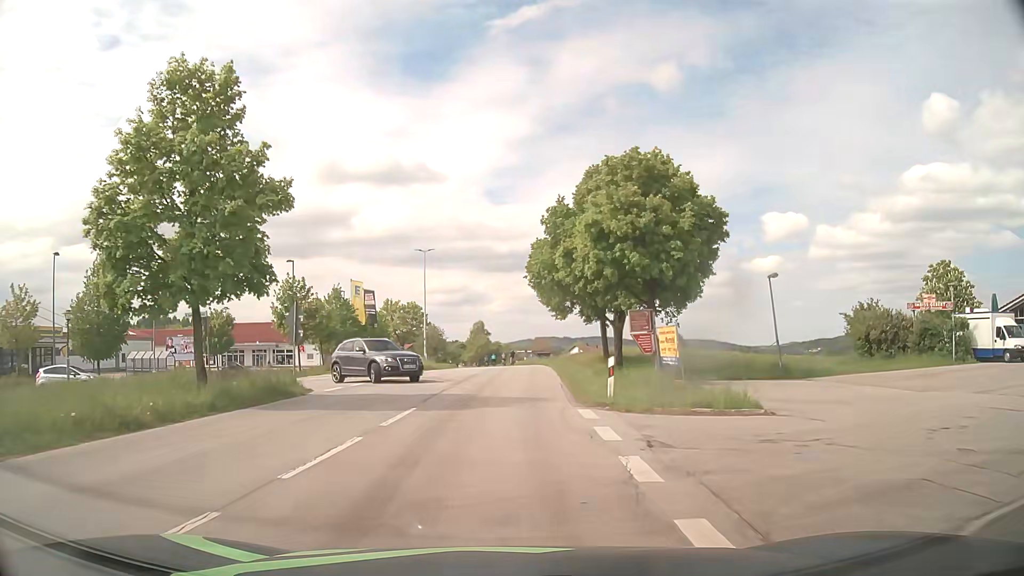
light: Day
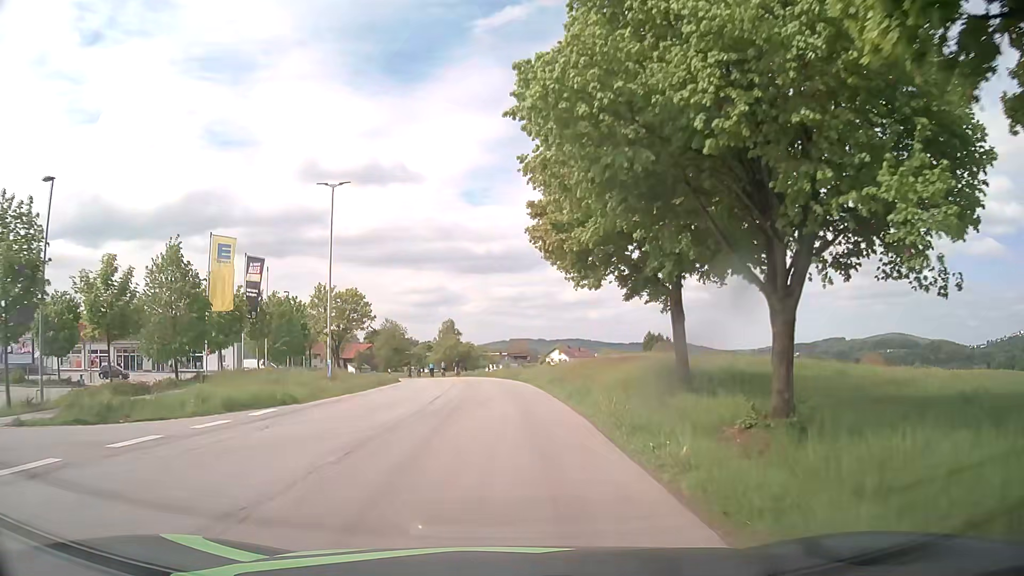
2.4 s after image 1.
(+0.7, +26.3) m; +2°
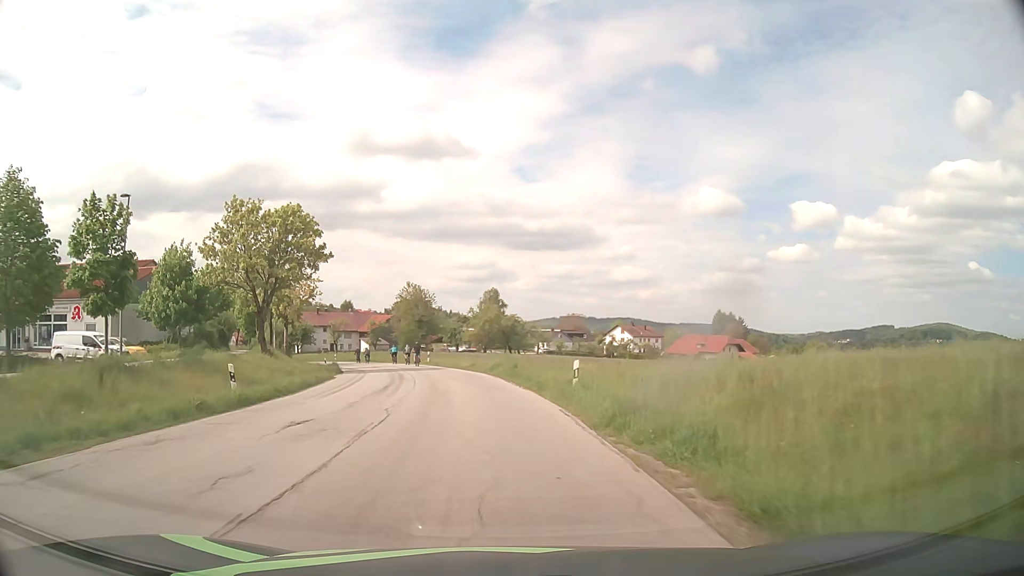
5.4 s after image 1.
(-0.6, +36.9) m; -4°
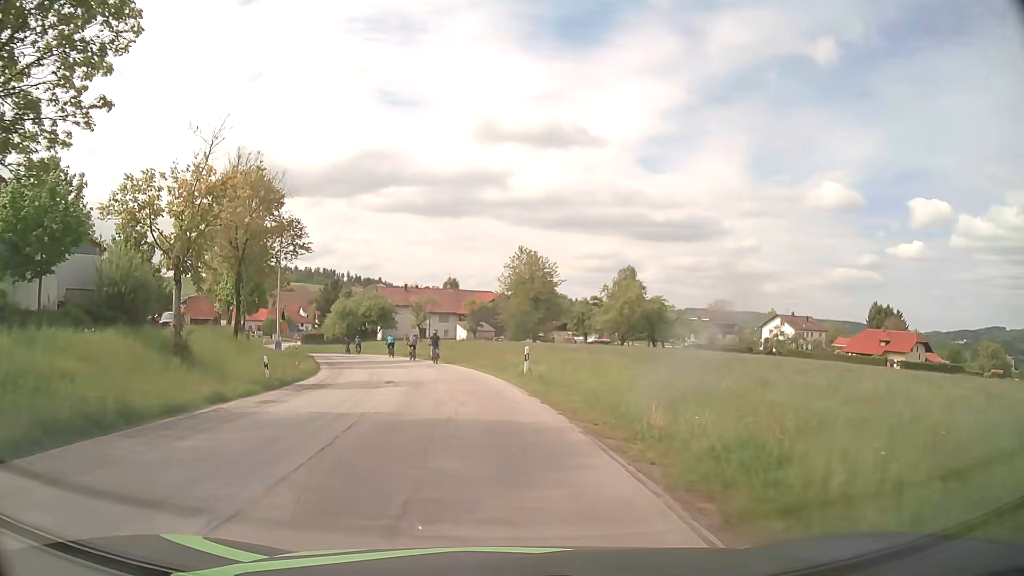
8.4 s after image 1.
(-2.9, +35.6) m; -11°
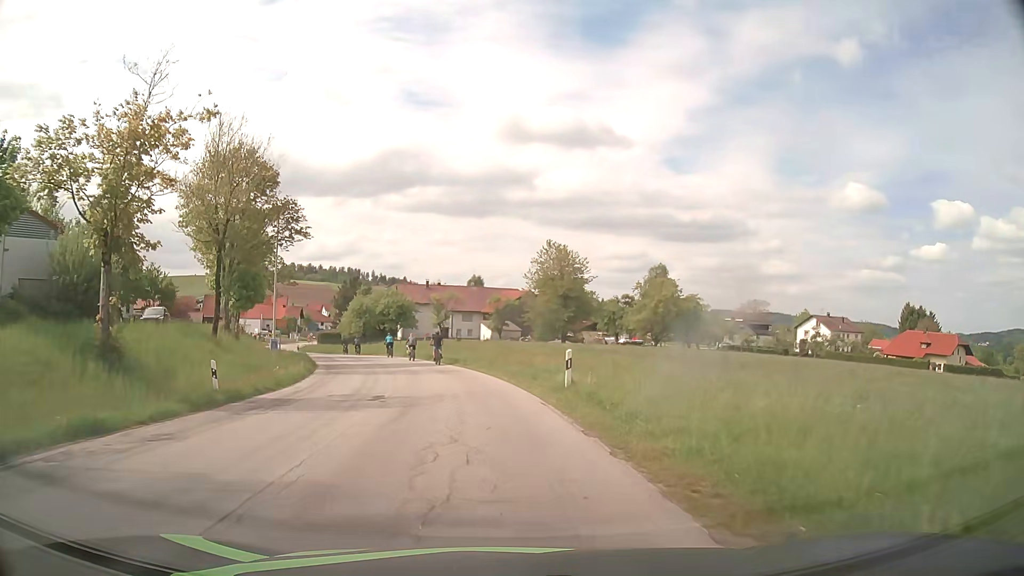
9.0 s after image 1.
(-0.1, +6.4) m; -2°
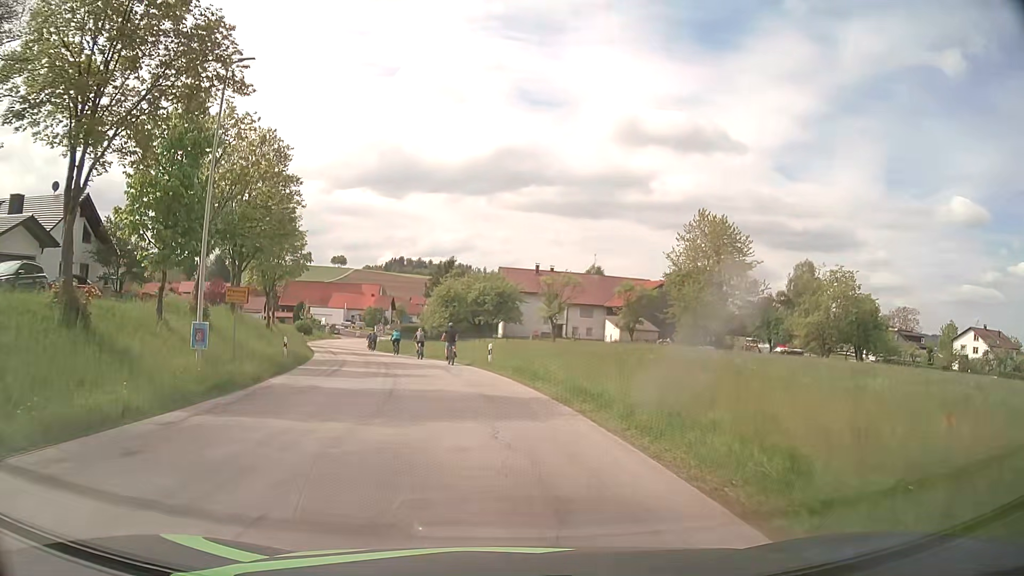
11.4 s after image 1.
(-2.0, +24.3) m; -9°
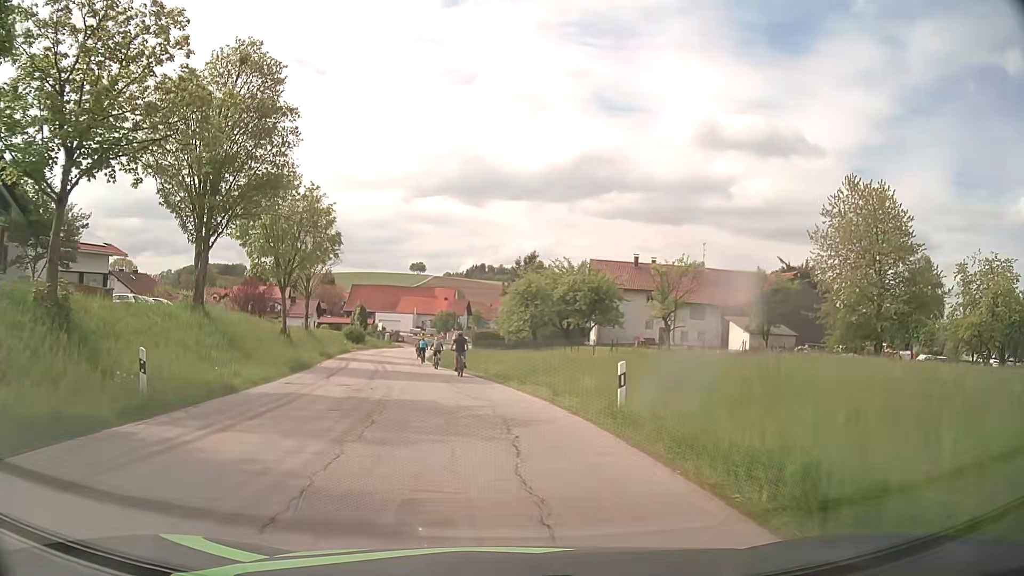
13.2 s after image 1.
(-1.0, +16.9) m; -7°
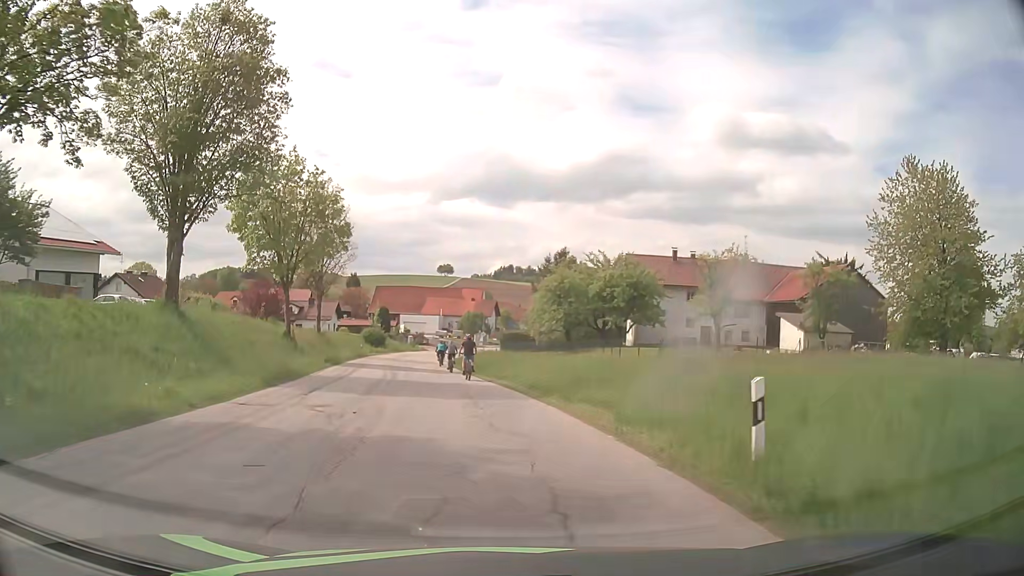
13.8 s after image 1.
(-0.1, +5.4) m; -2°
(0, +10) (-1, +20) (-3, +30) (-4, +40) (-6, +50) (-6, +60) (-7, +70) (-6, +80) (-5, +89) (-3, +99) m
